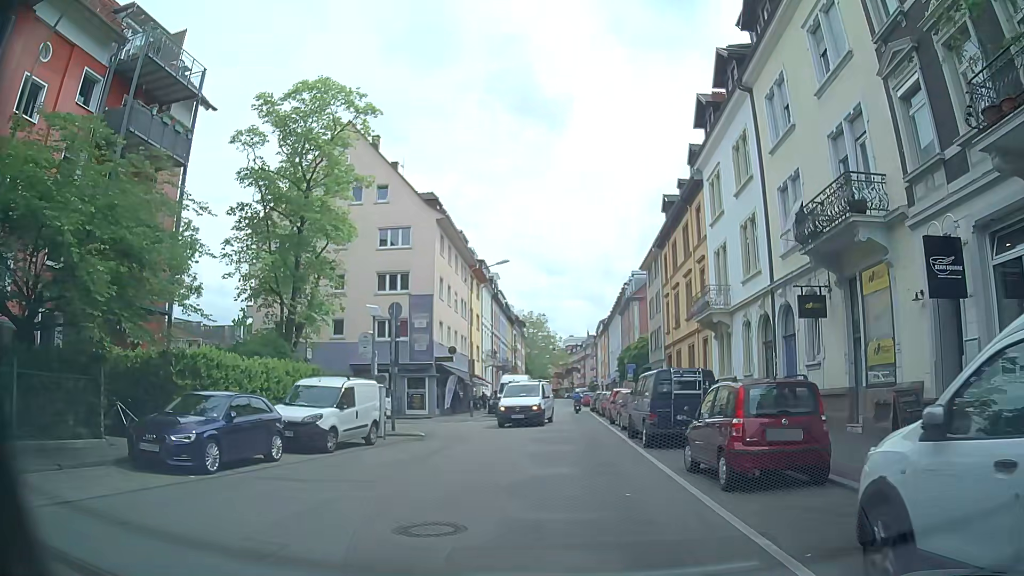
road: residential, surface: asphalt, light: Day
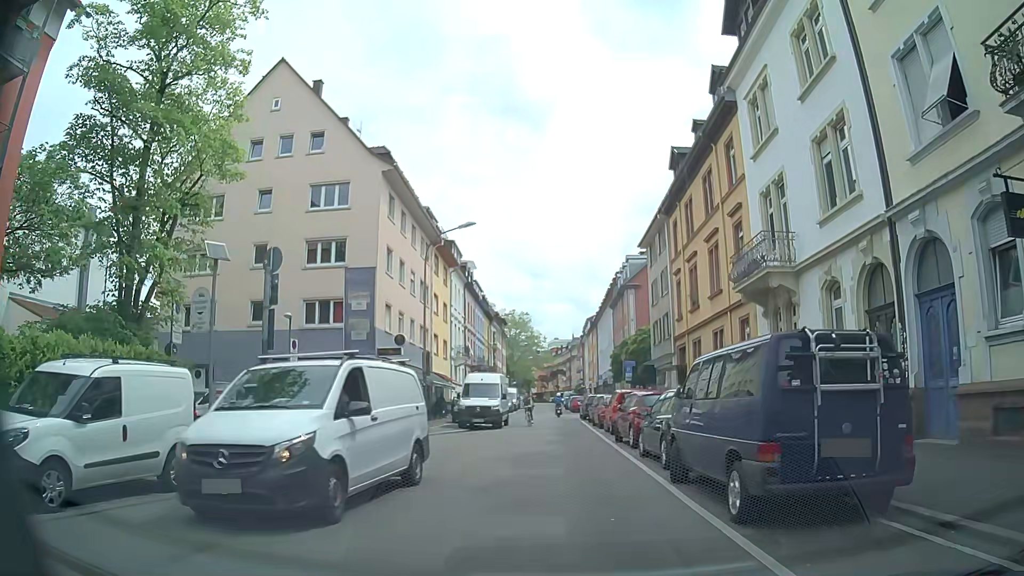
(0.0, +9.7) m; +2°
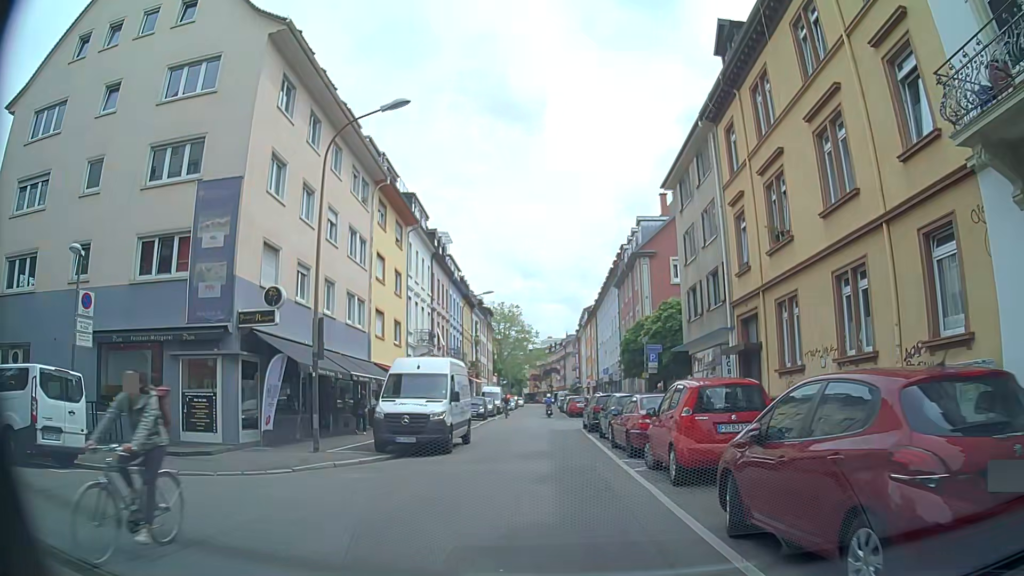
(-0.2, +13.5) m; 0°
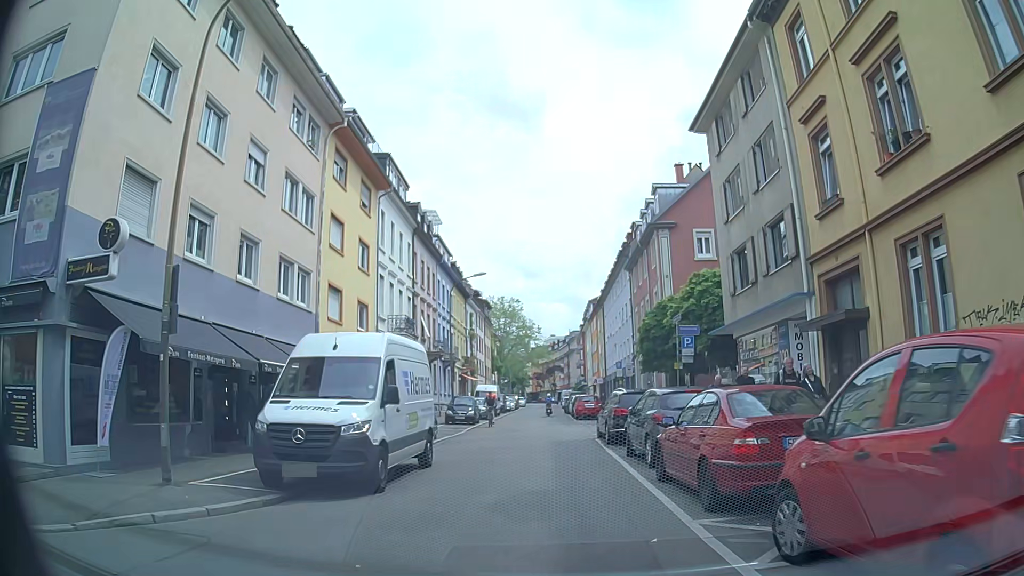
(-0.1, +7.4) m; 0°
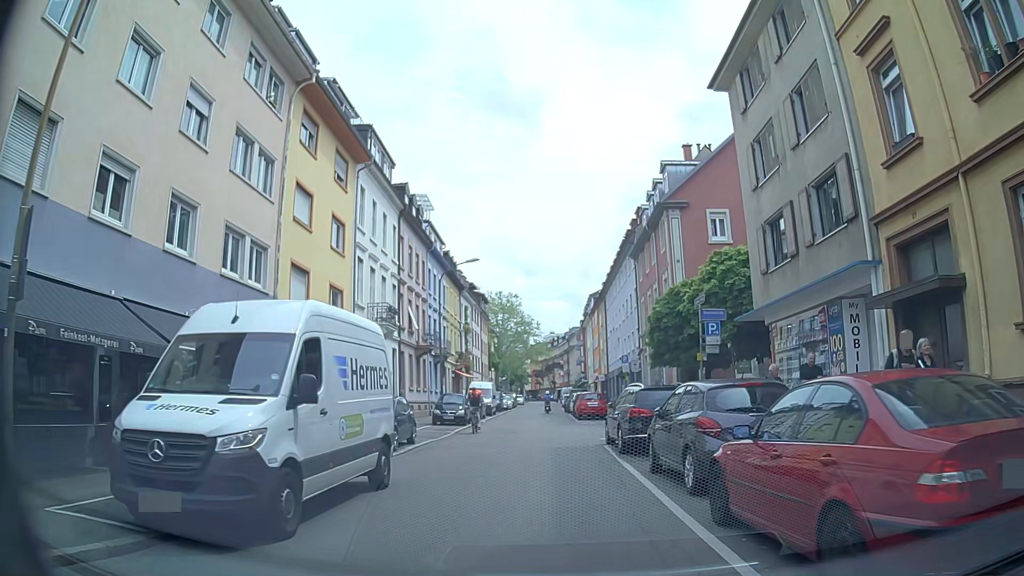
(-0.1, +3.7) m; 0°
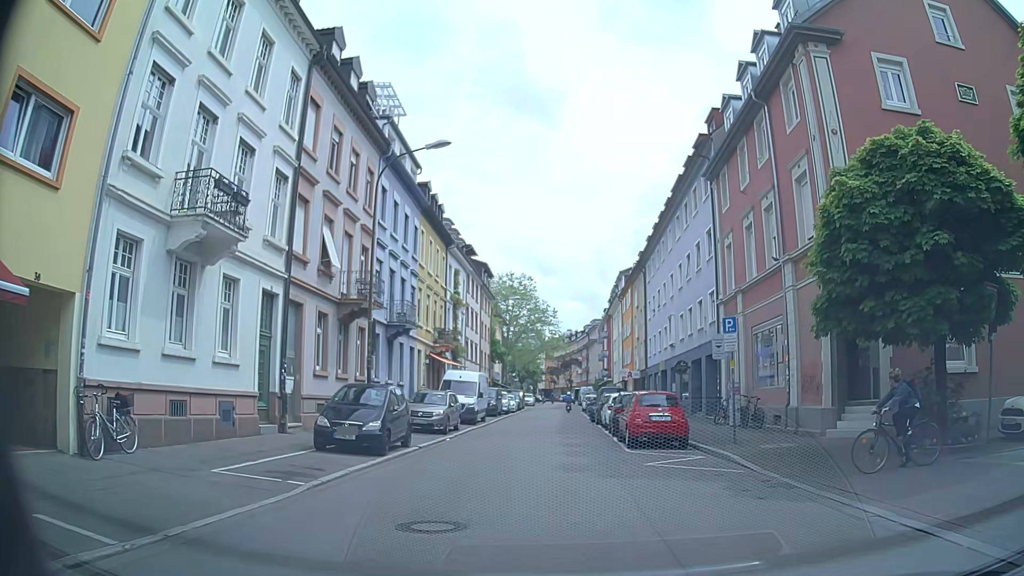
(-0.8, +18.4) m; -3°
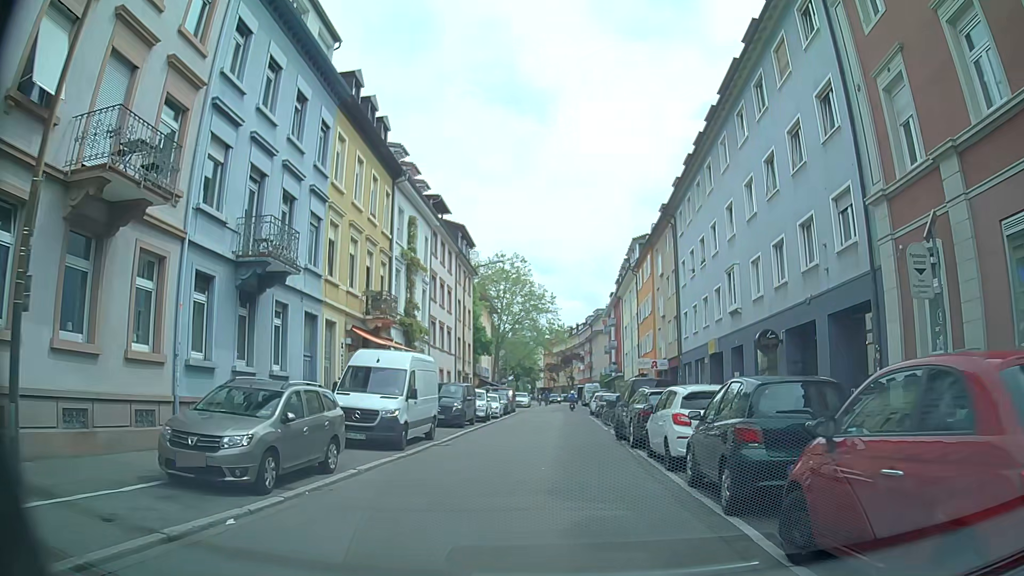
(+0.1, +15.0) m; +2°
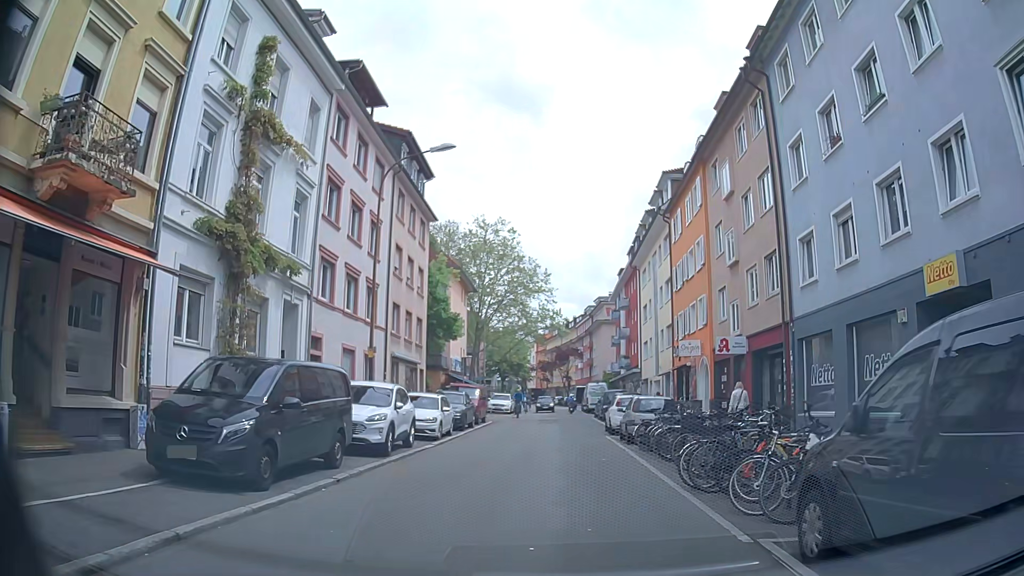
(-0.6, +19.0) m; -2°
(0, +10) (0, +20) (0, +30) (+1, +40) (+1, +50) (0, +60) (0, +70) (0, +80) (0, +90) (-1, +100) m
